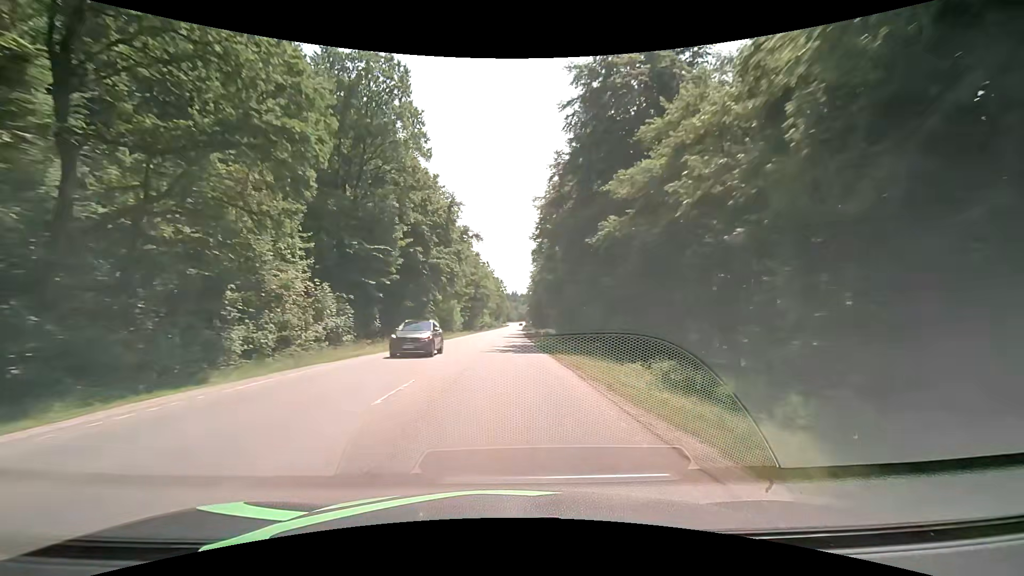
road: secondary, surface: asphalt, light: Day
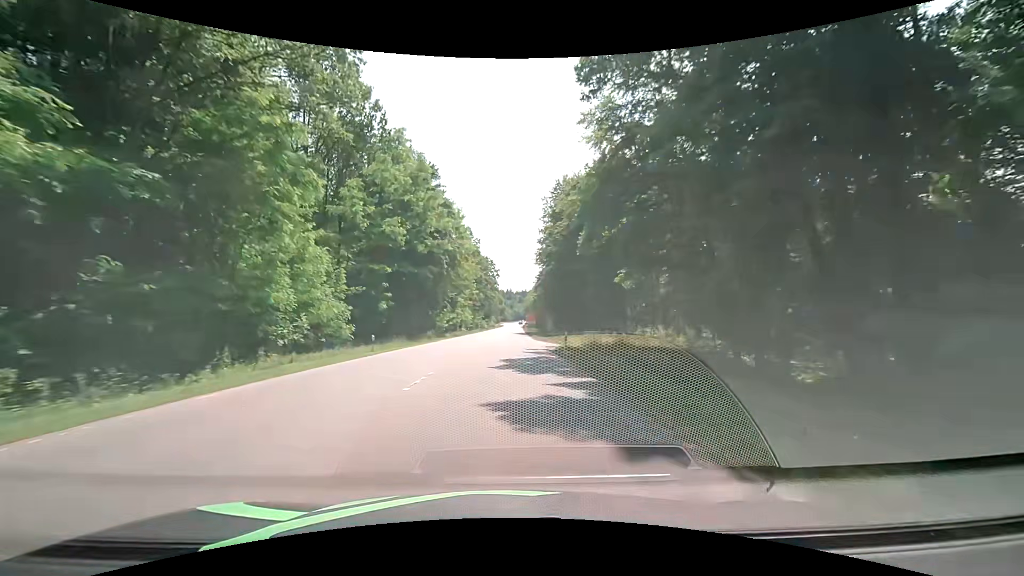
(+0.6, +70.1) m; +1°
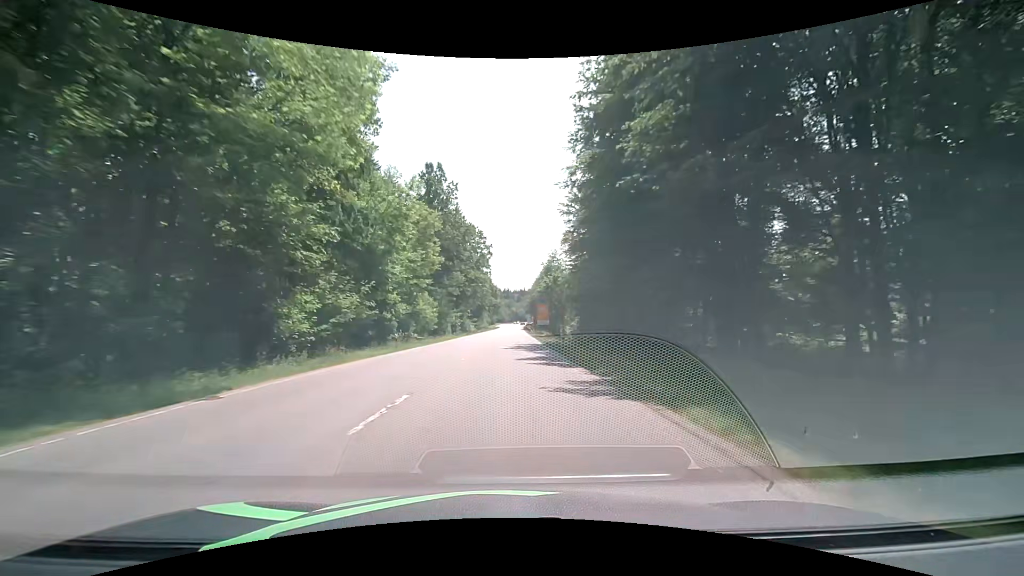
(+0.4, +52.2) m; 0°
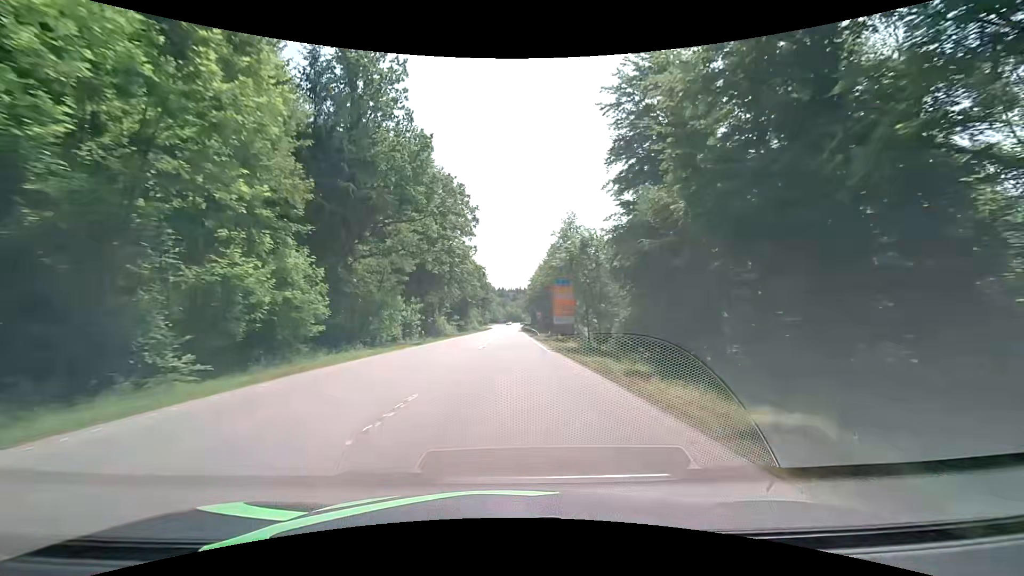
(+0.4, +36.3) m; +1°
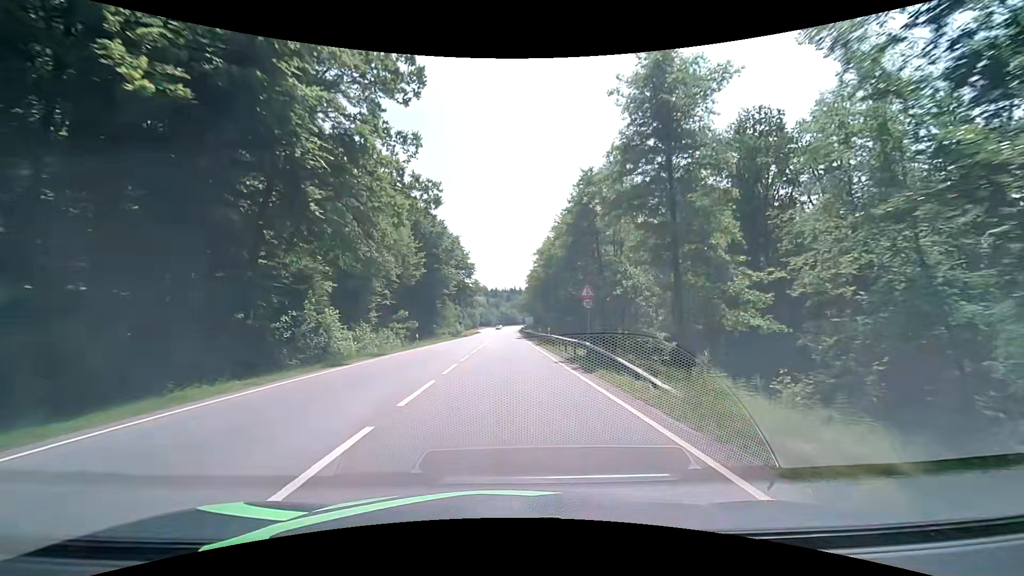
(+0.2, +45.5) m; 0°
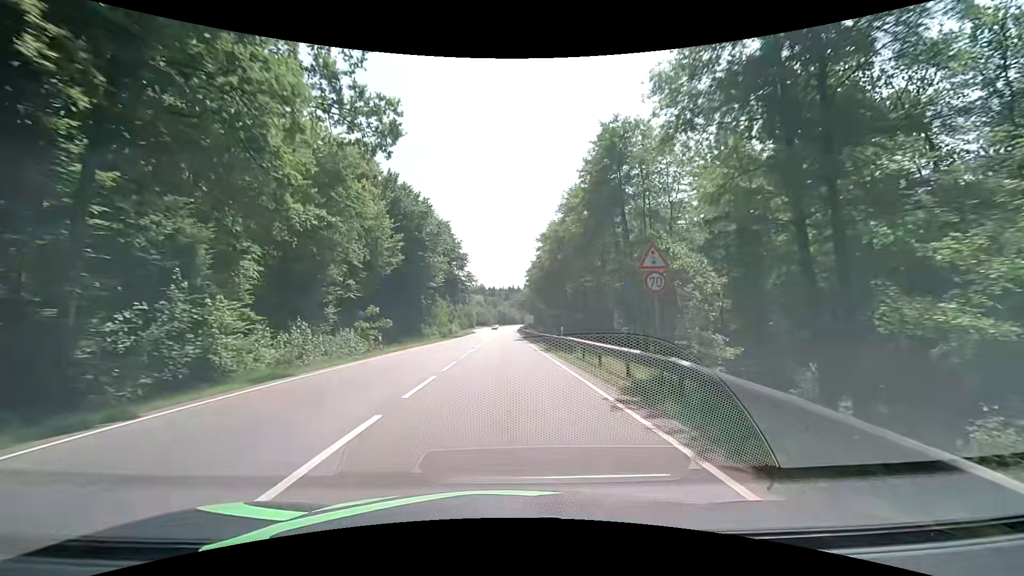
(+0.2, +11.1) m; +1°
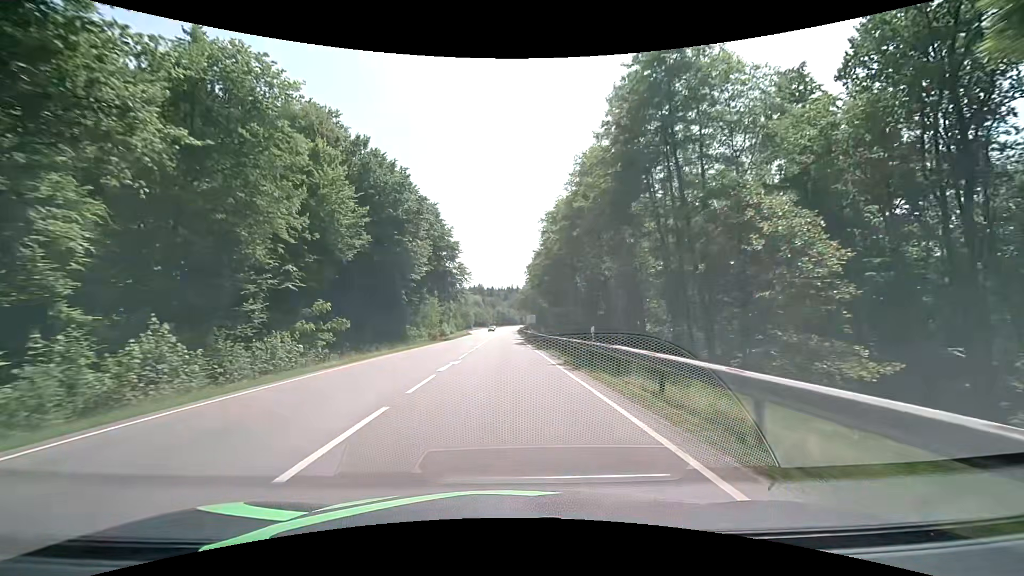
(+0.1, +11.0) m; 0°
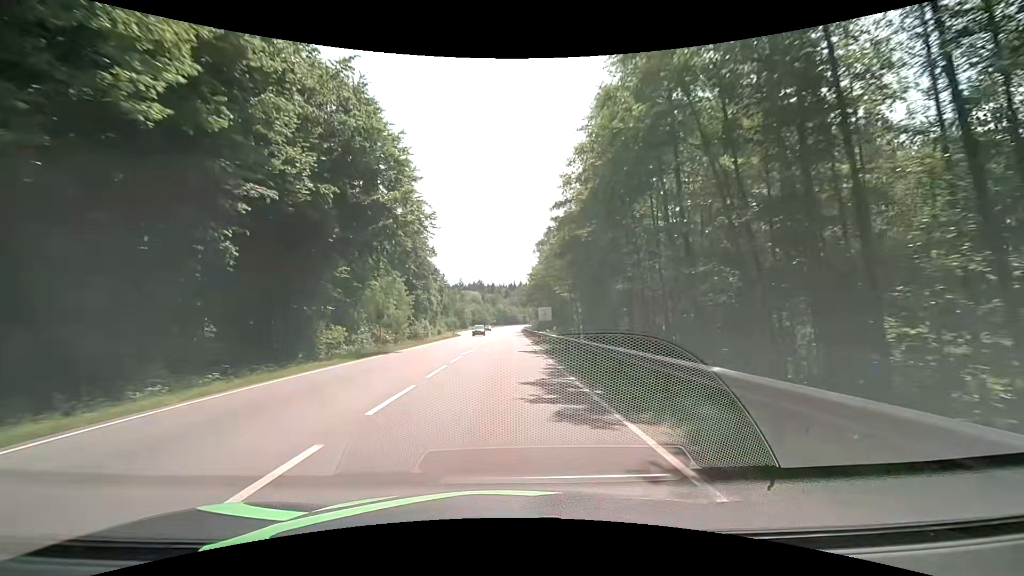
(+0.2, +32.7) m; 0°
(0, +10) (0, +20) (0, +30) (0, +40) (0, +50) (0, +60) (0, +70) (0, +80) (0, +90) (0, +100) m
